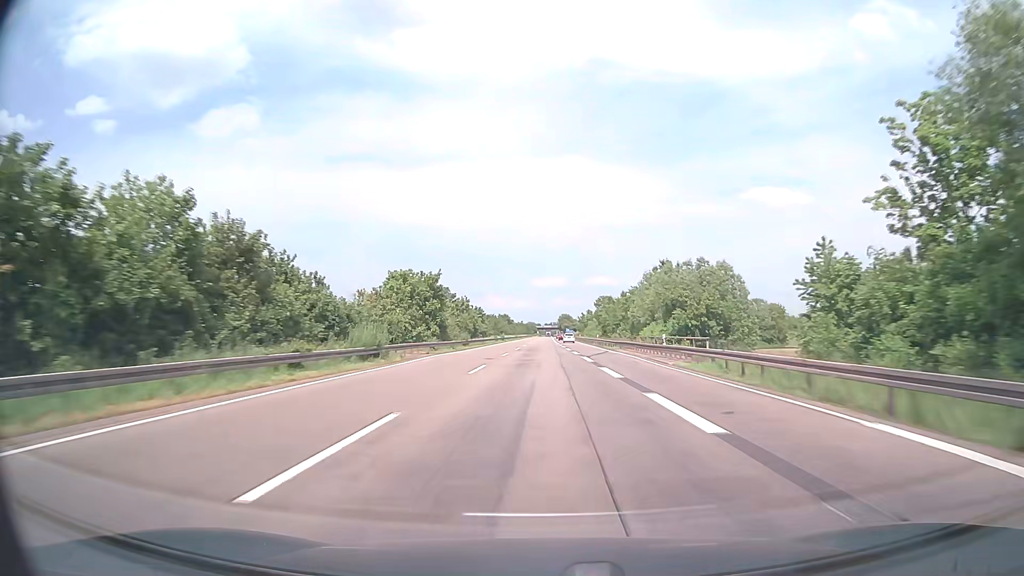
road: motorway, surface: asphalt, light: Day
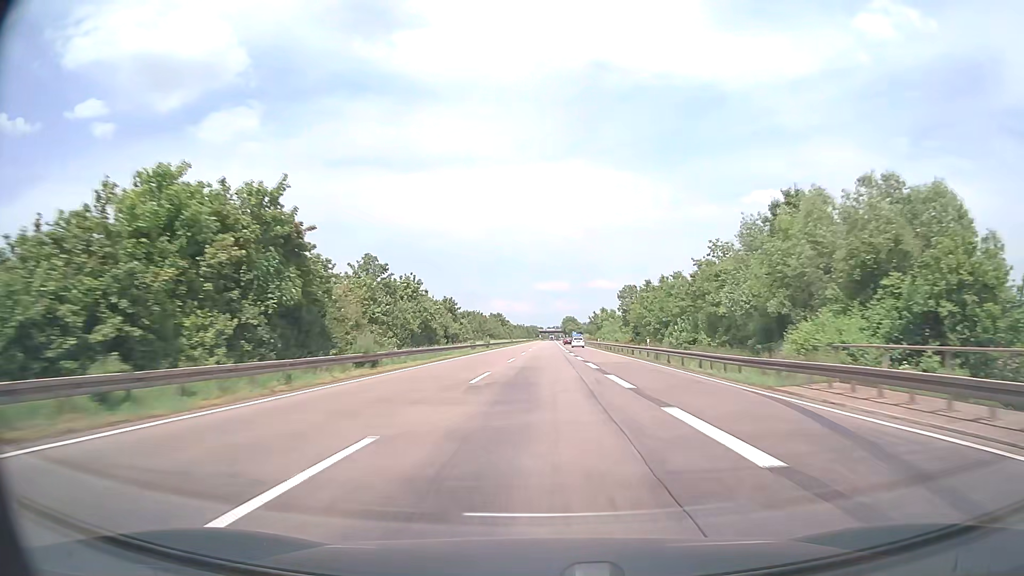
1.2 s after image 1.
(-0.2, +38.0) m; 0°
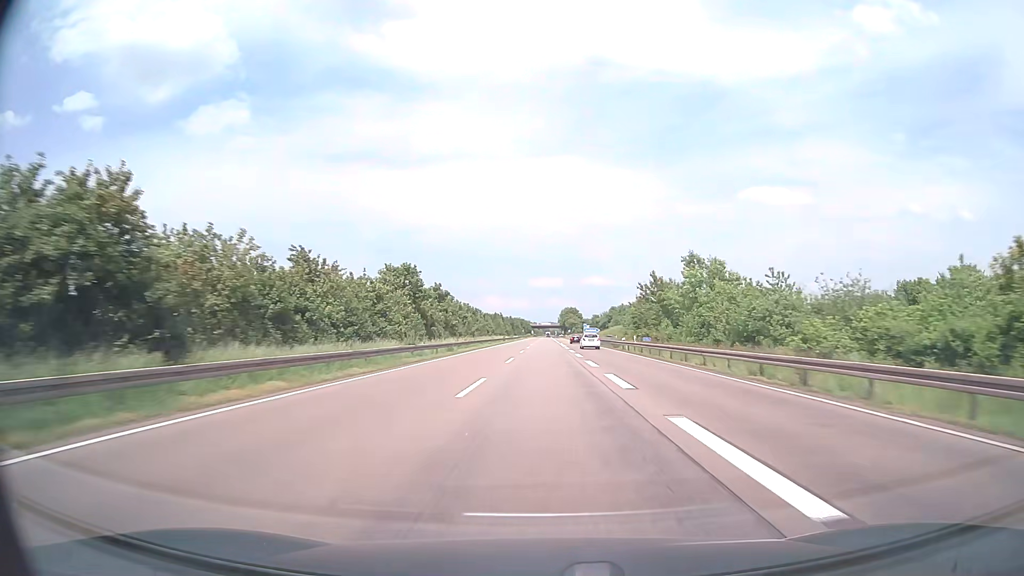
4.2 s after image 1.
(+0.5, +95.1) m; 0°
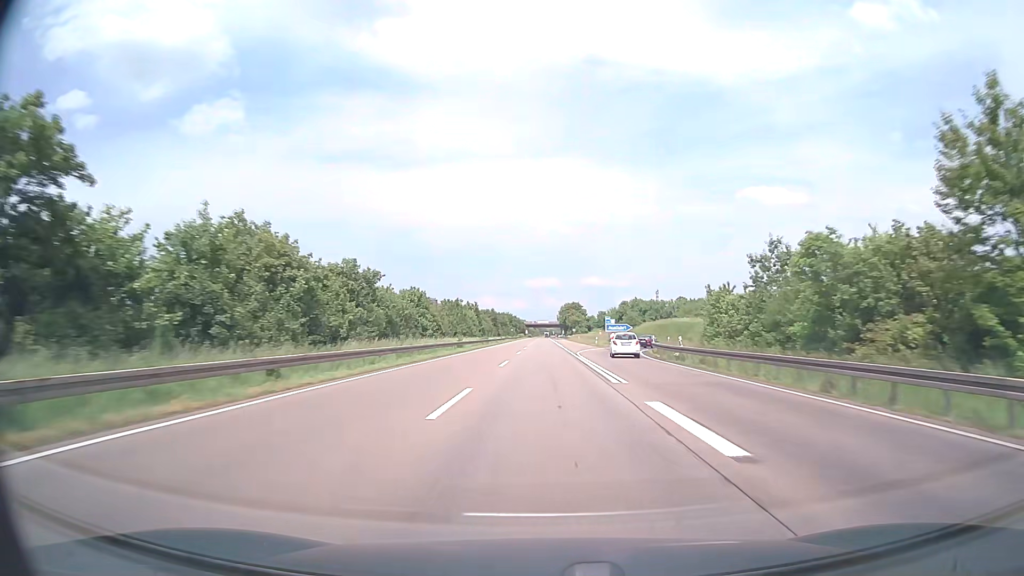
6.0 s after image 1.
(+0.1, +57.1) m; 0°
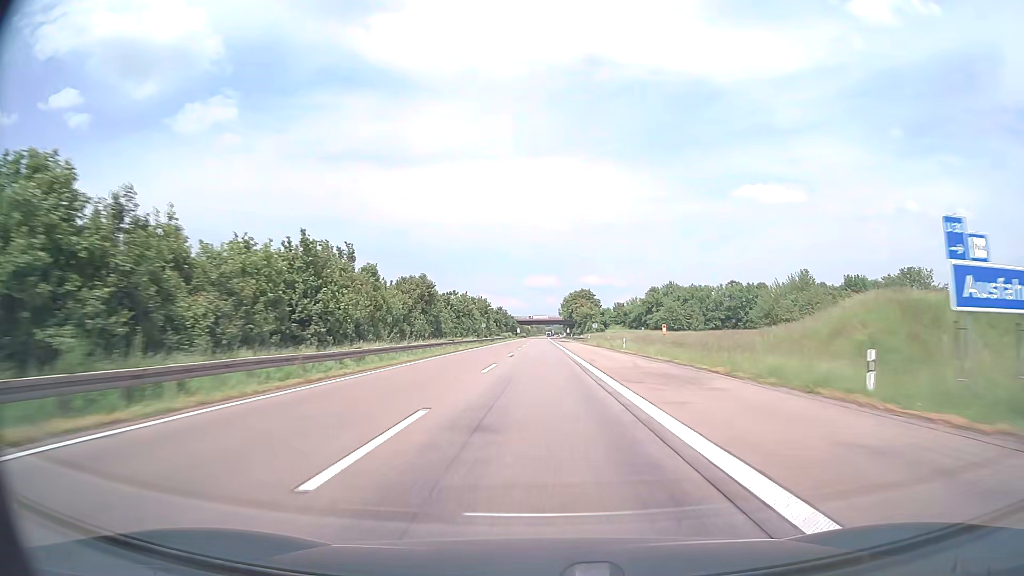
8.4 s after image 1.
(+0.2, +76.1) m; 0°
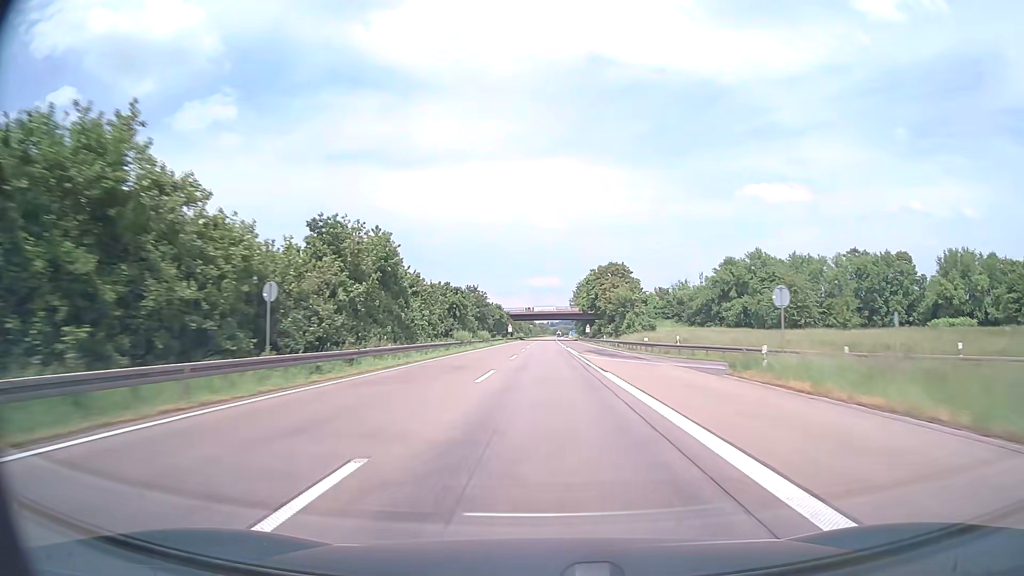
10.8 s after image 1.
(-0.3, +76.0) m; 0°
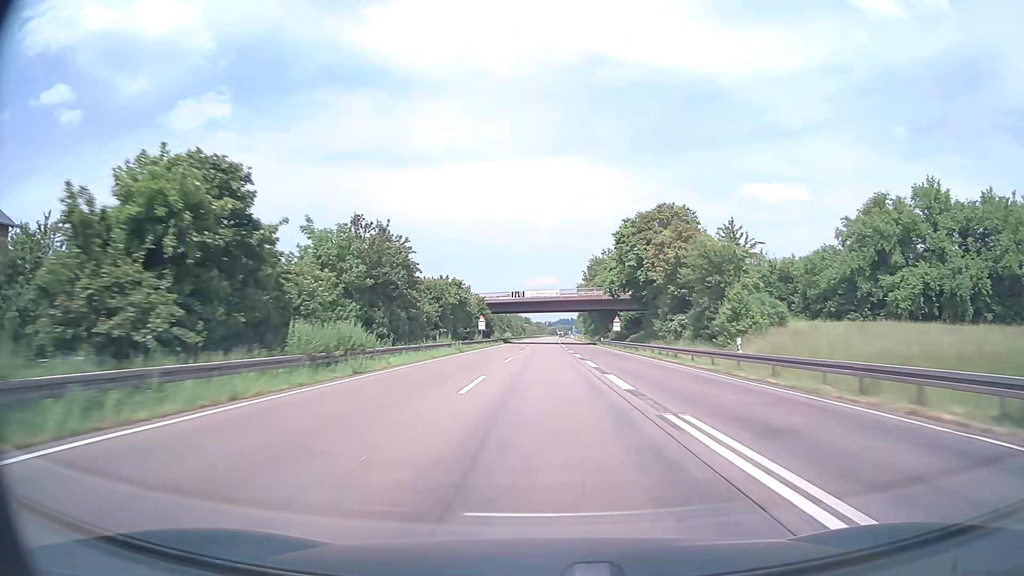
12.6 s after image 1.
(+0.1, +57.0) m; 0°
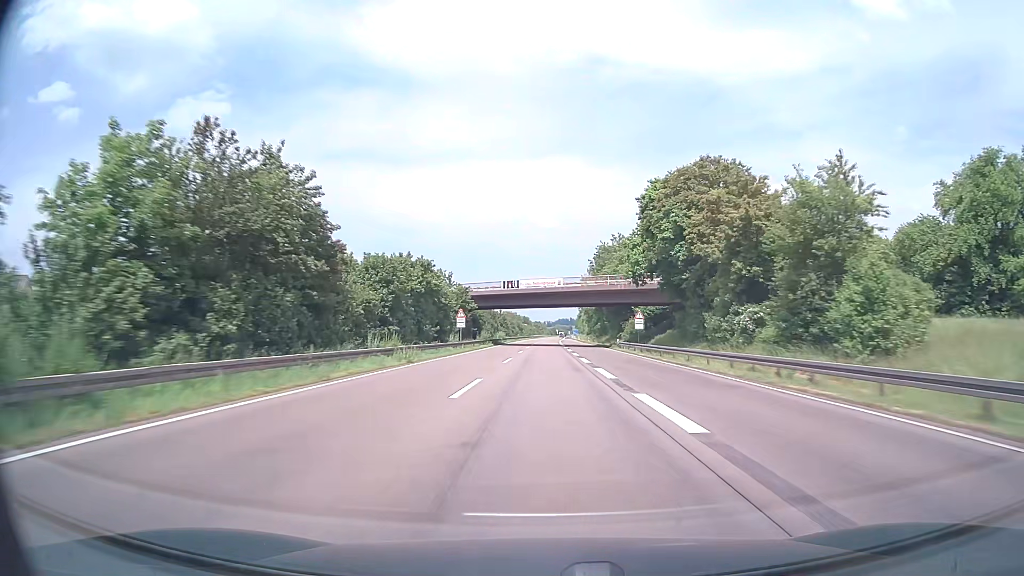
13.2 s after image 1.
(0.0, +19.0) m; 0°
(0, +10) (0, +20) (0, +30) (0, +40) (0, +50) (0, +60) (0, +70) (0, +80) (+1, +90) (+1, +100) m
